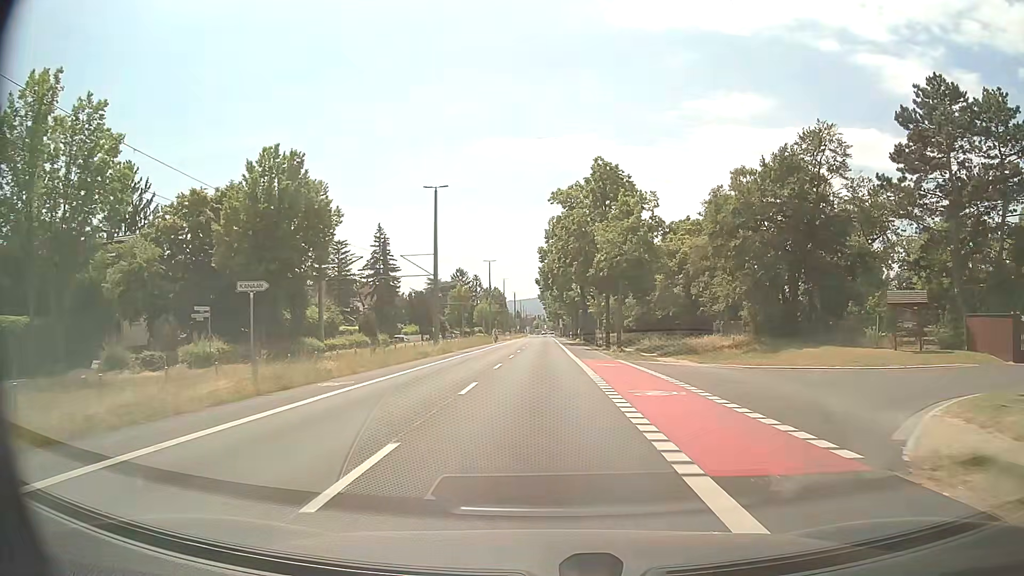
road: tertiary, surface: asphalt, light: Day
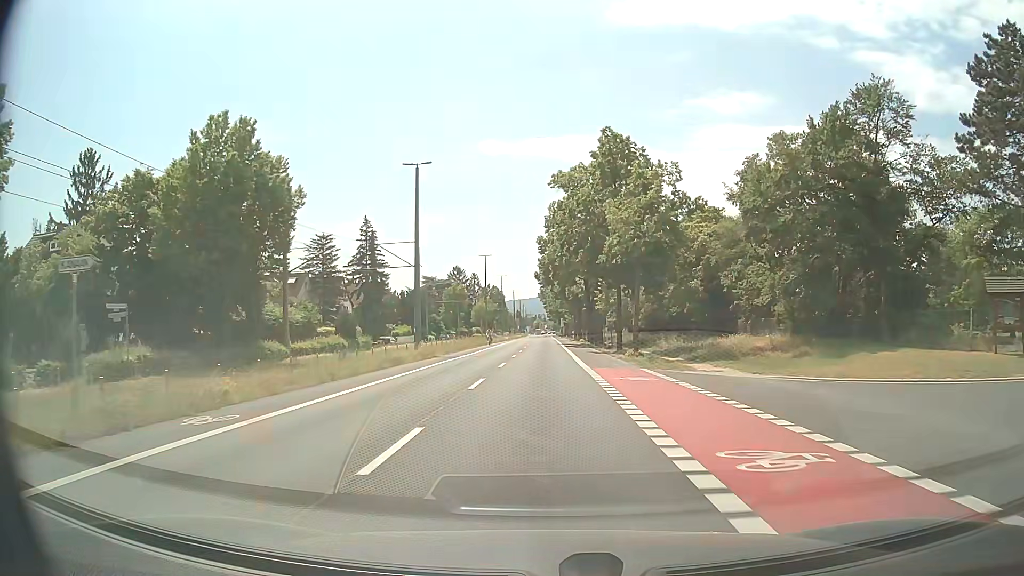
(-0.1, +7.6) m; -1°
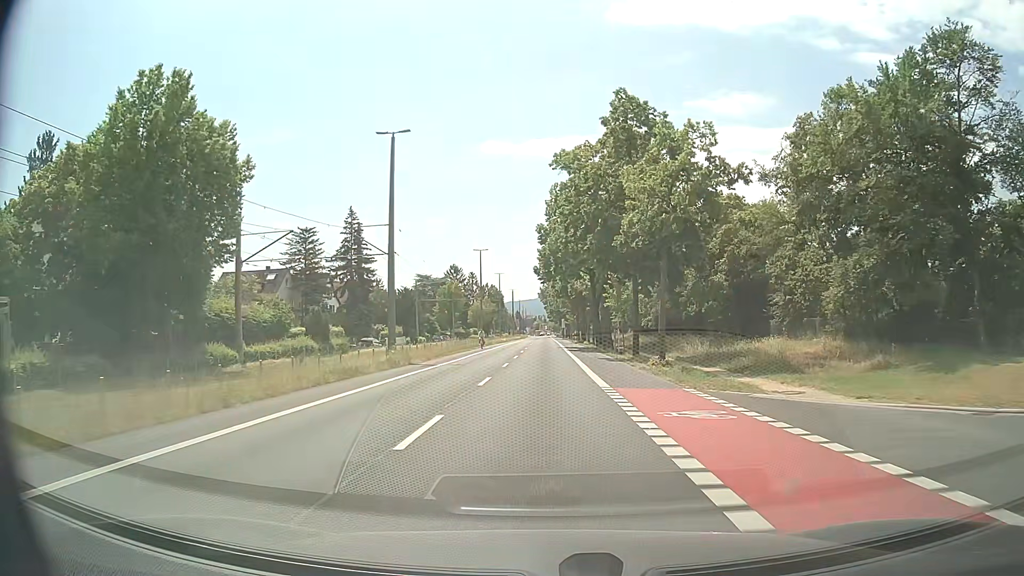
(0.0, +7.6) m; 0°
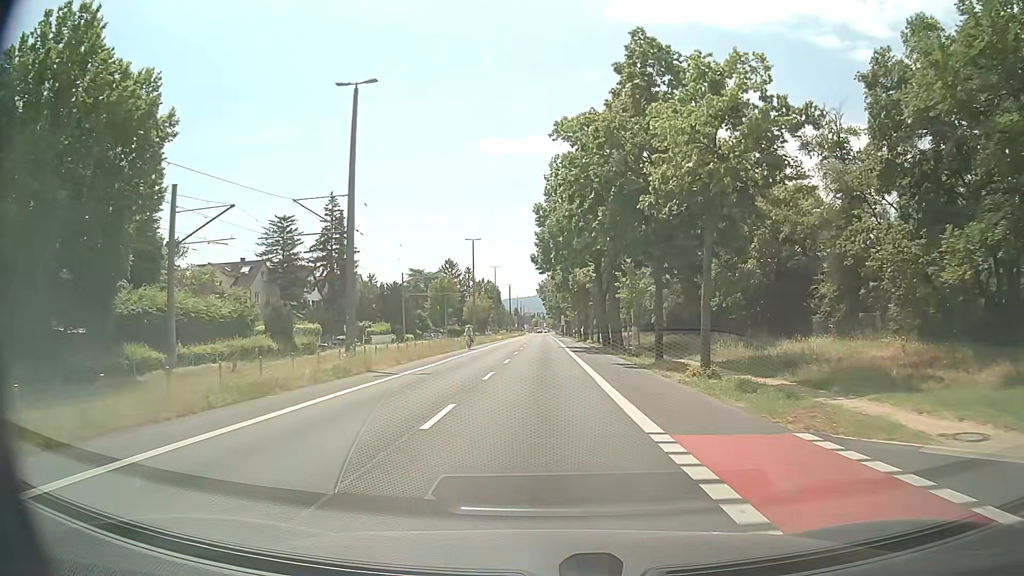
(0.0, +7.6) m; 0°
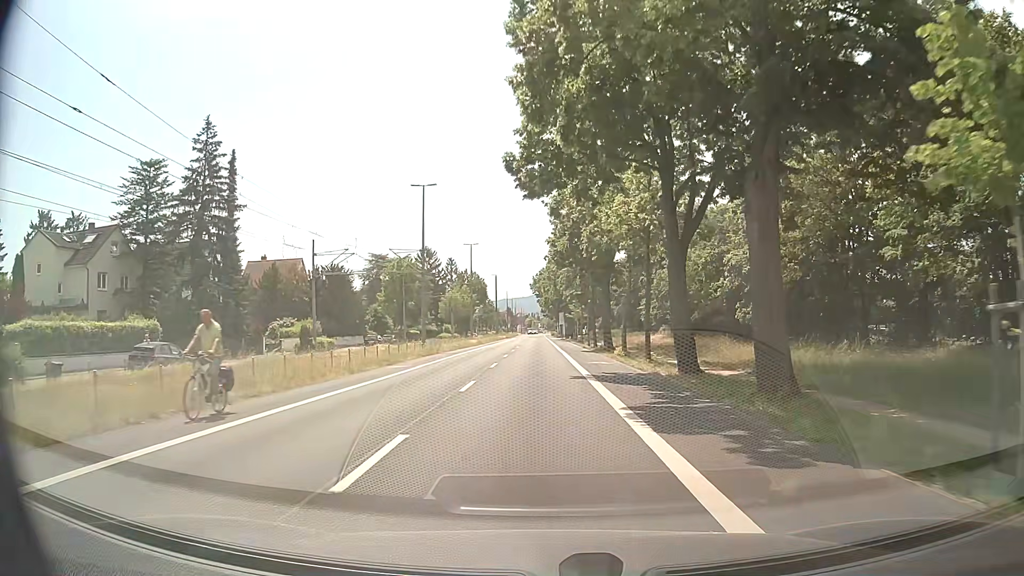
(0.0, +30.4) m; 0°
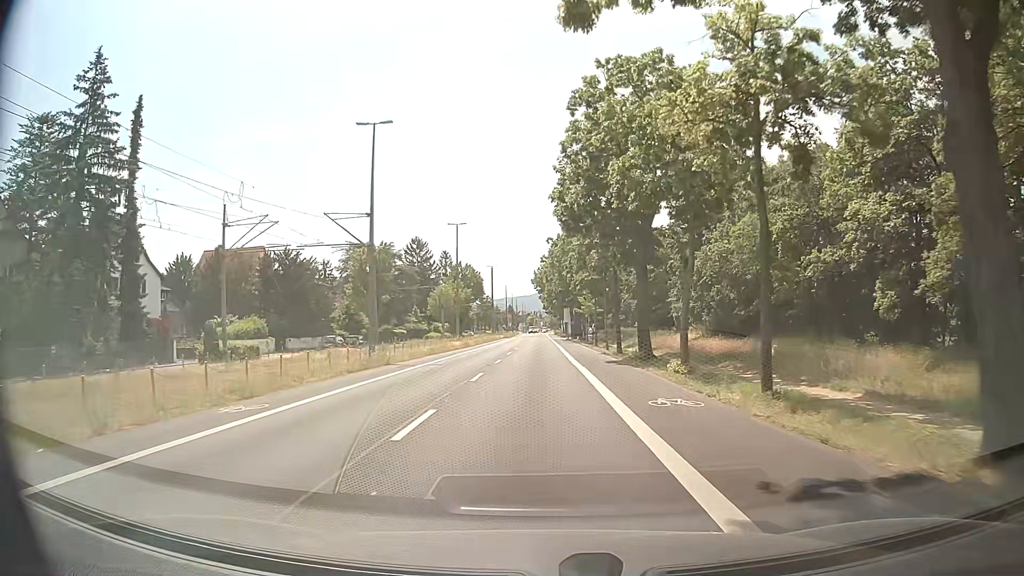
(-0.1, +15.4) m; 0°
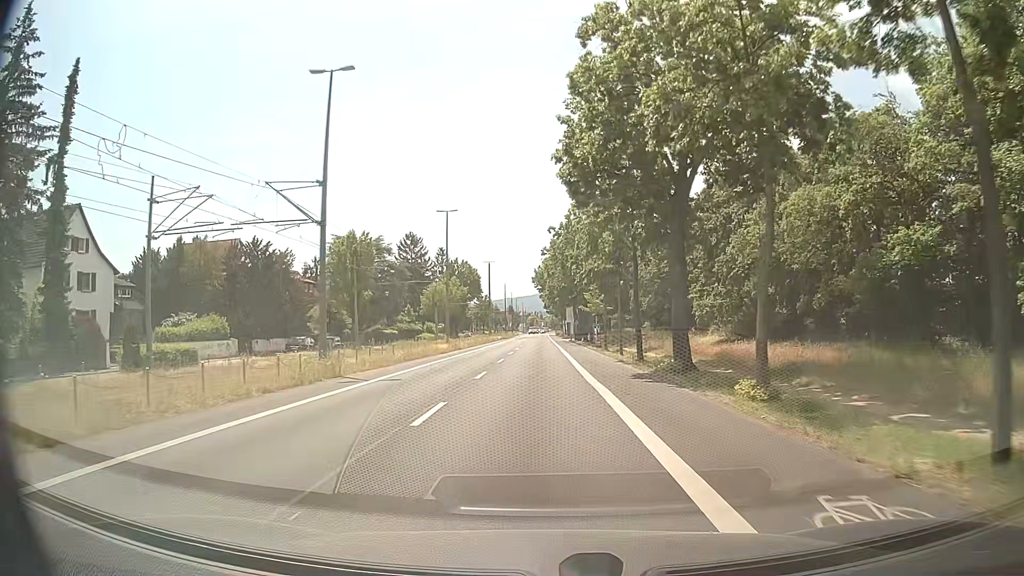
(0.0, +7.8) m; -1°
